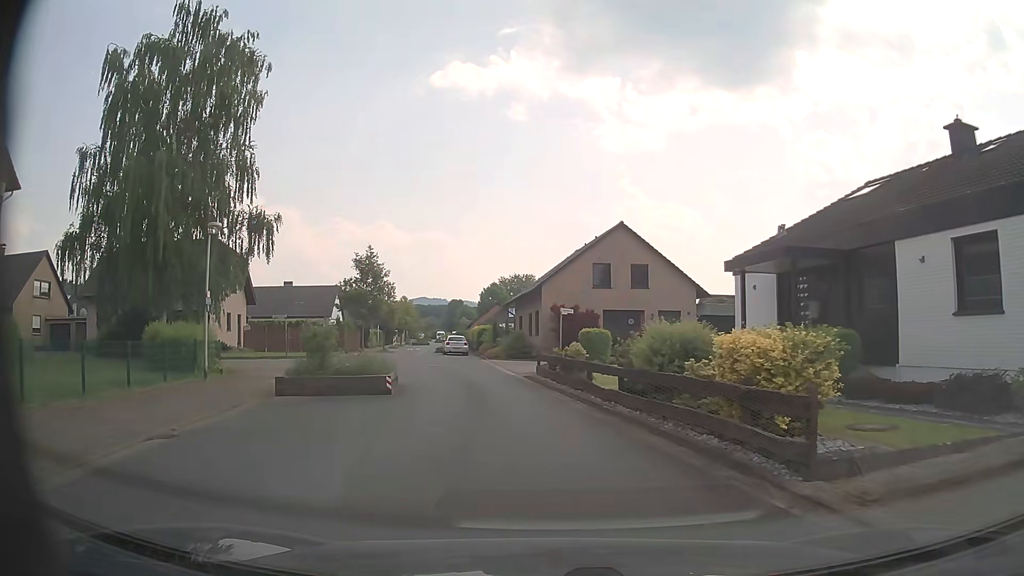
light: Day
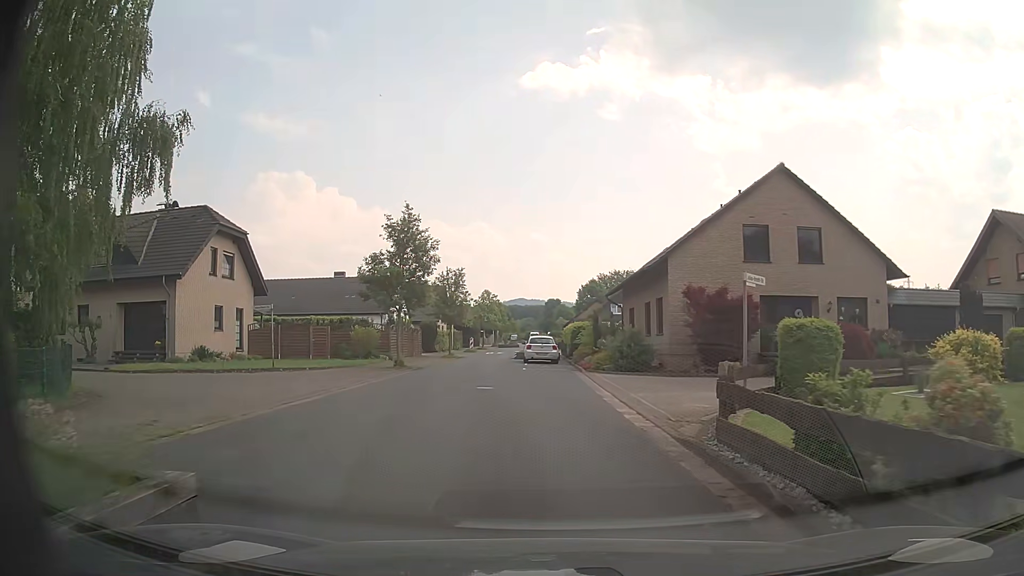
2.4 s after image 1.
(-1.1, +14.3) m; -9°
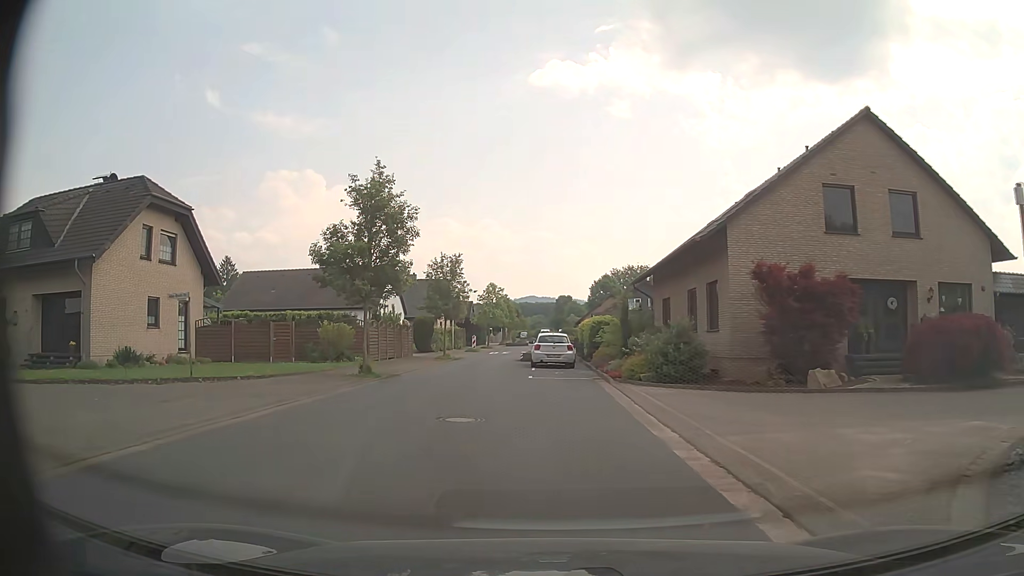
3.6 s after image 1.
(-0.1, +7.3) m; -1°
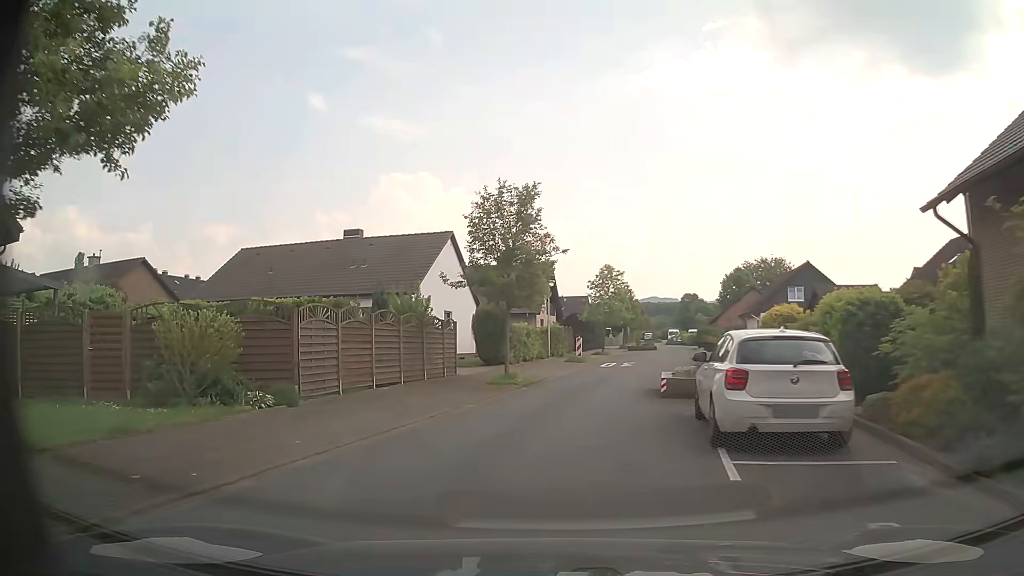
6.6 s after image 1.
(-0.9, +19.8) m; -11°
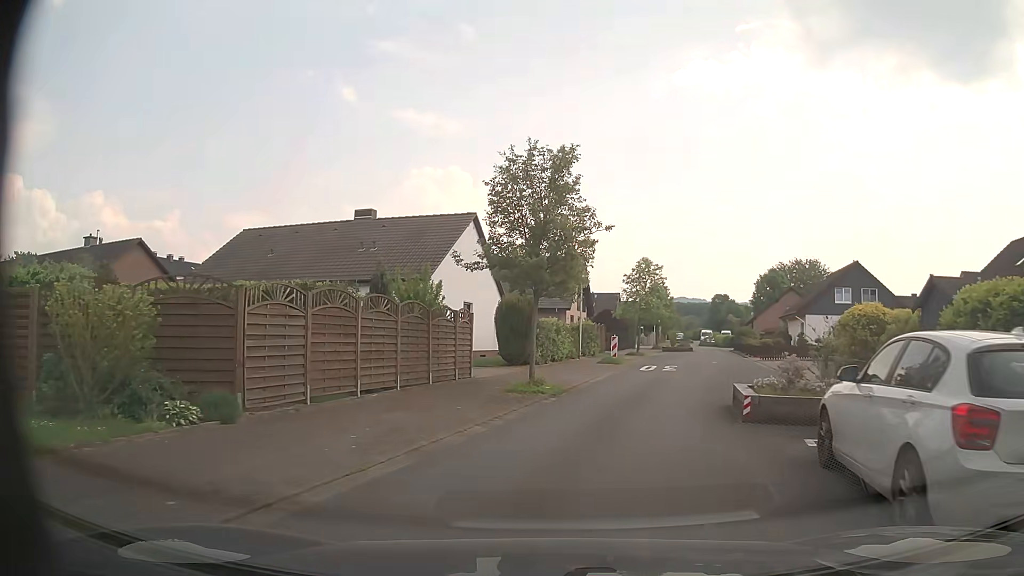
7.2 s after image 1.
(-0.1, +4.1) m; -2°
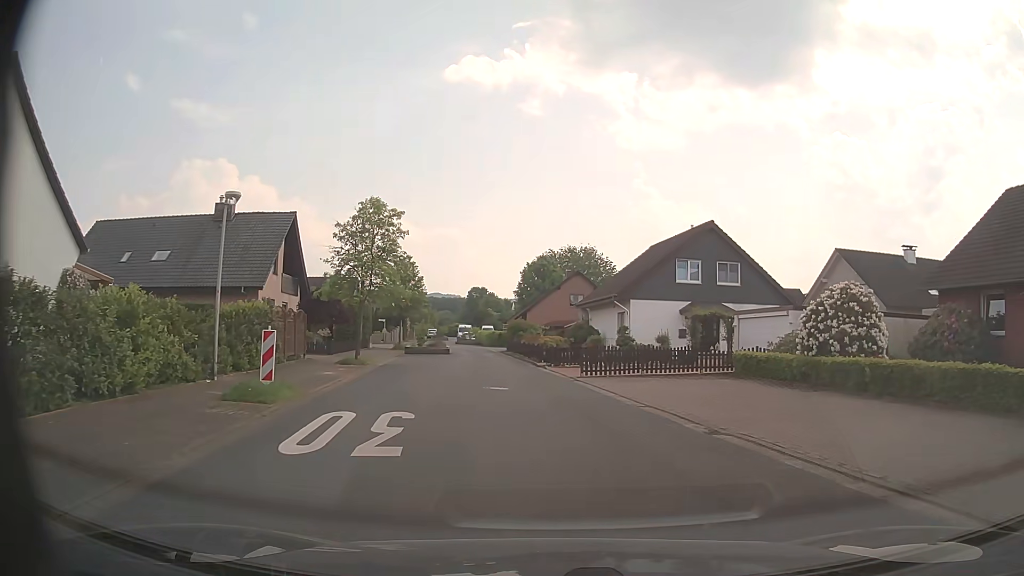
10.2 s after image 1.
(+3.7, +19.7) m; +22°
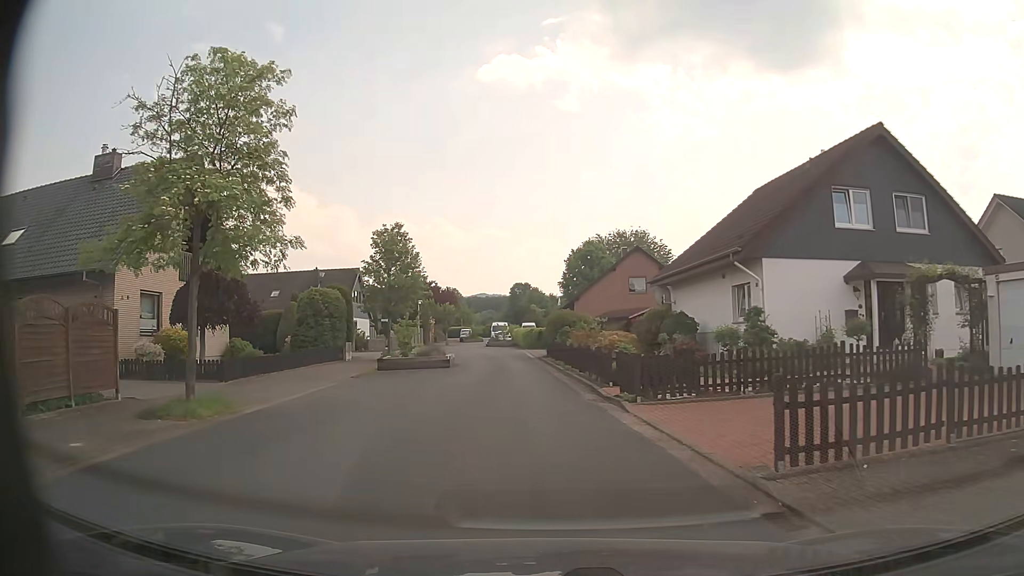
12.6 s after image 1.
(-0.6, +16.5) m; -5°
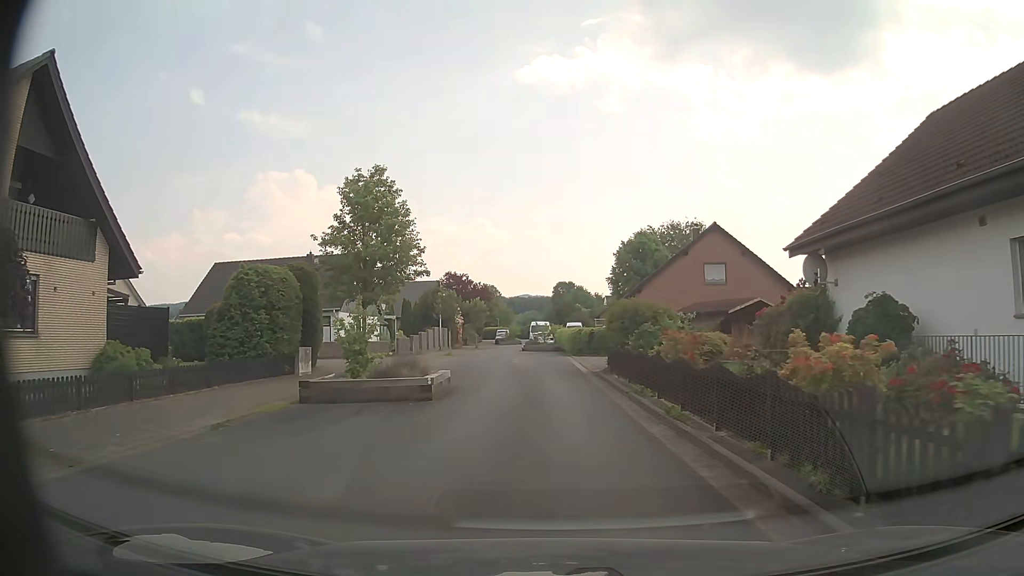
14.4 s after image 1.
(-0.5, +12.5) m; -3°
(0, +10) (0, +20) (-1, +30) (-2, +40) (-4, +50) (-4, +60) (-4, +70) (-3, +80) (-2, +89) (-2, +99) m
